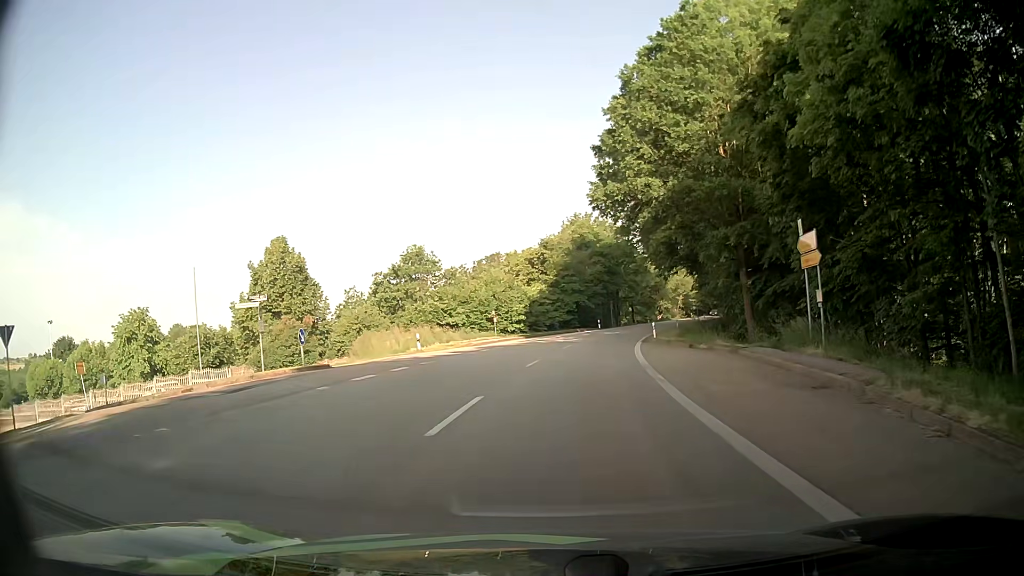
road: secondary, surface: asphalt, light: Day
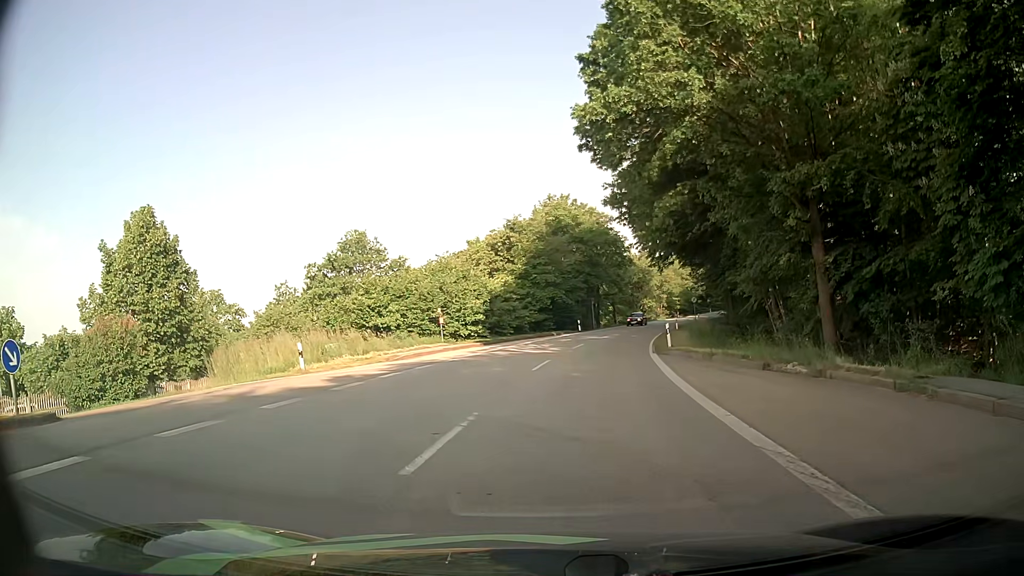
(+0.2, +13.0) m; +2°
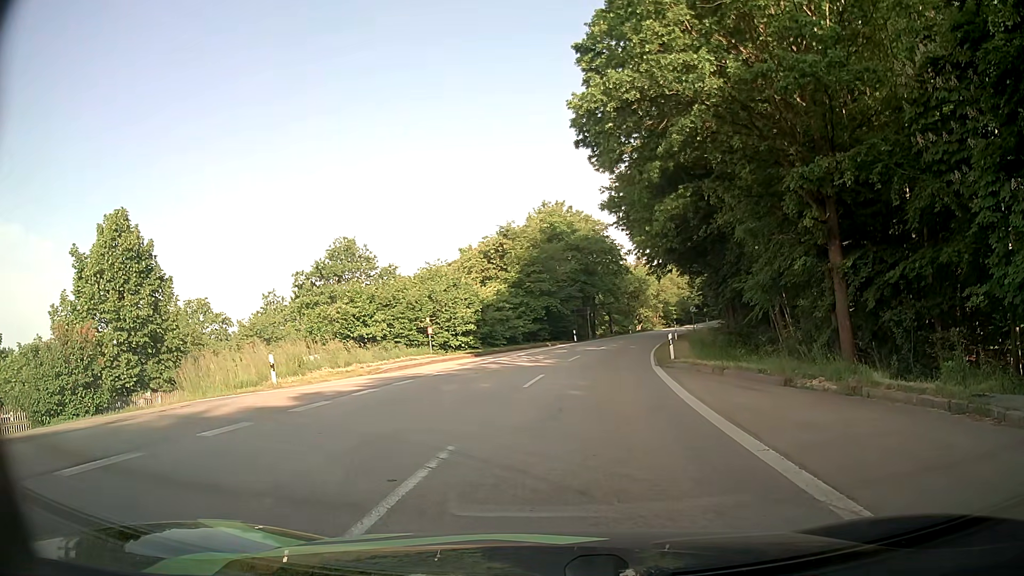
(0.0, +1.9) m; +1°
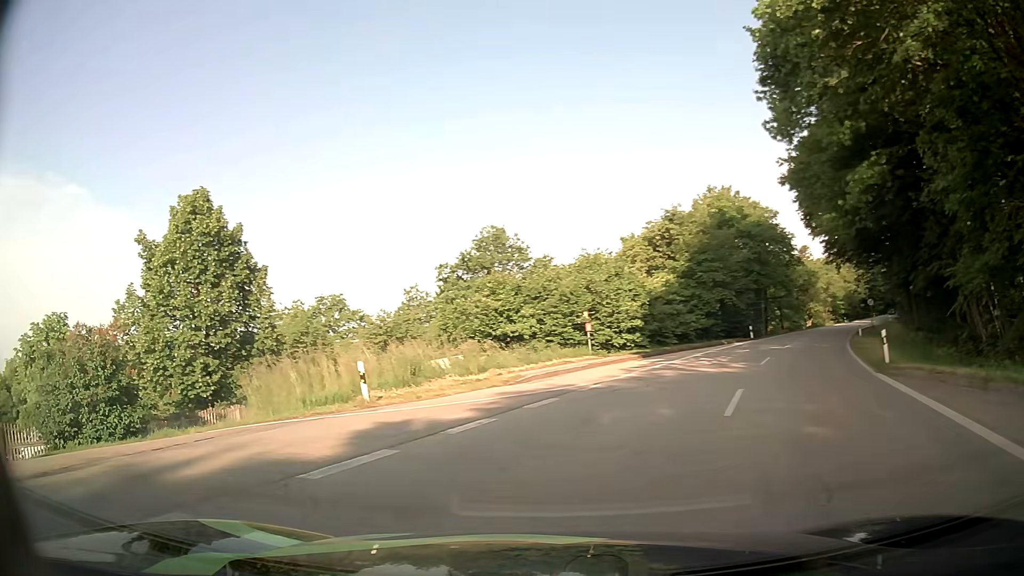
(-0.4, +6.1) m; -15°
